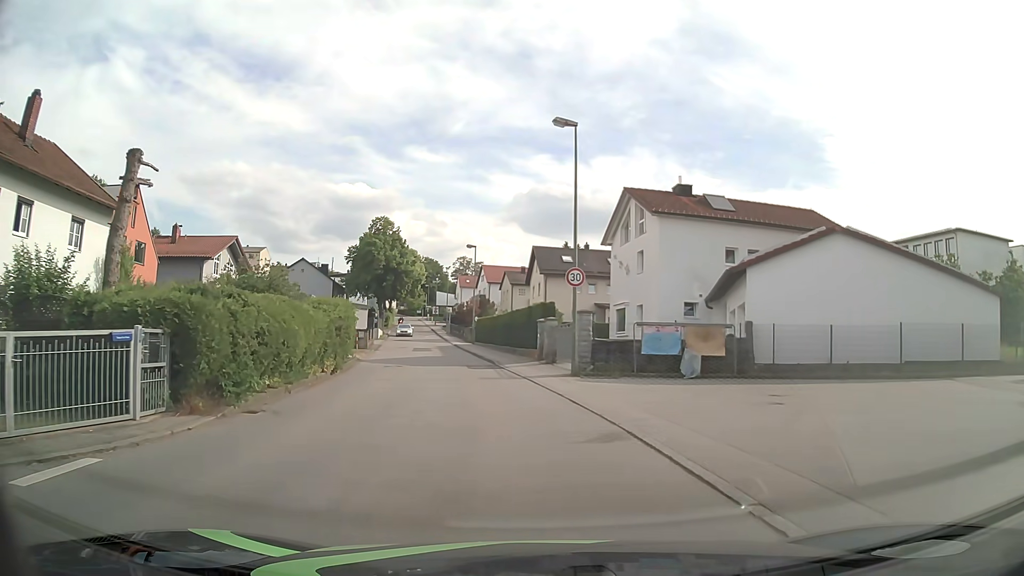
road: unclassified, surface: asphalt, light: Day
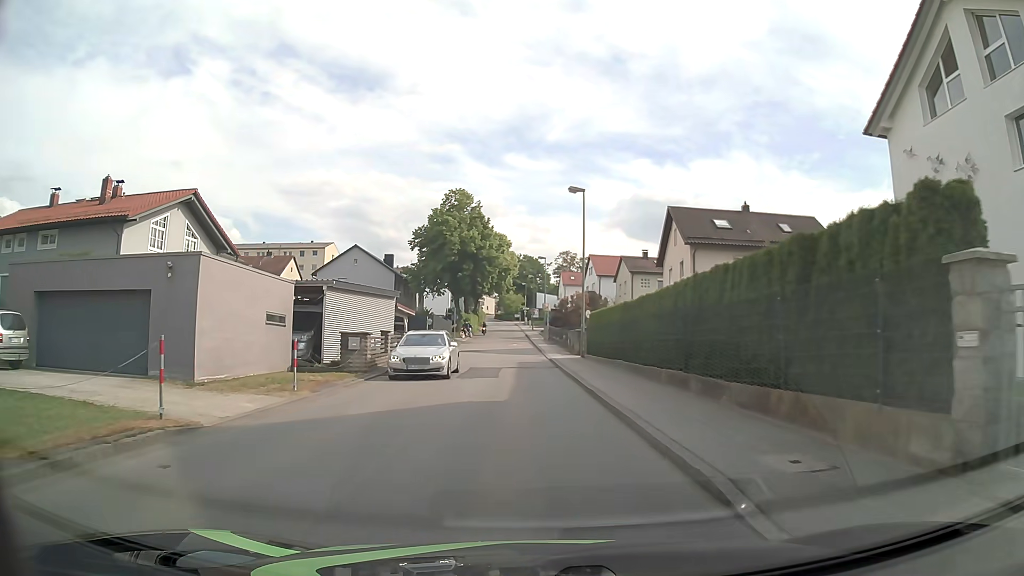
(-2.0, +23.6) m; -9°
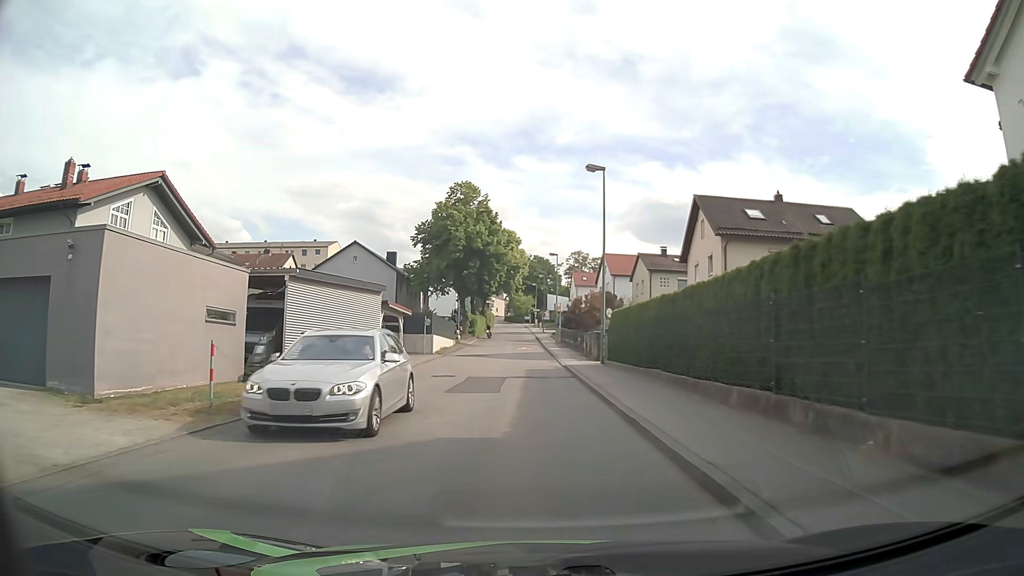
(0.0, +4.8) m; -1°
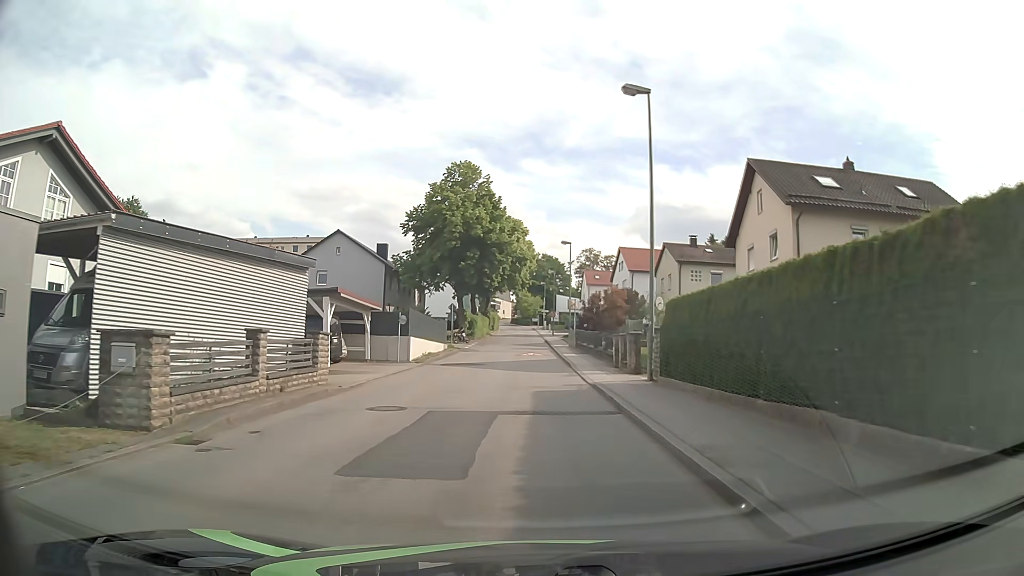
(0.0, +9.5) m; 0°
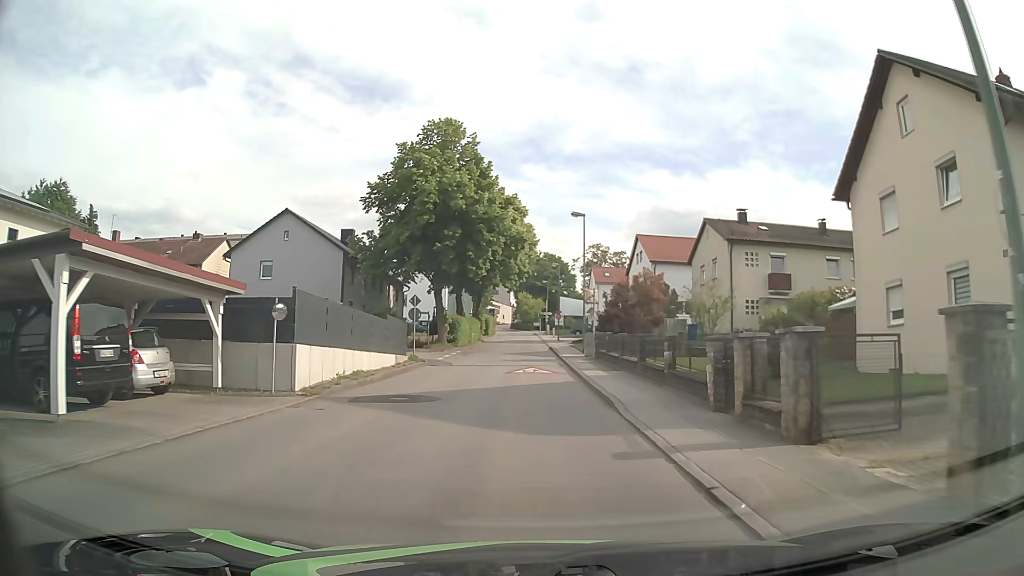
(-0.1, +14.3) m; -1°
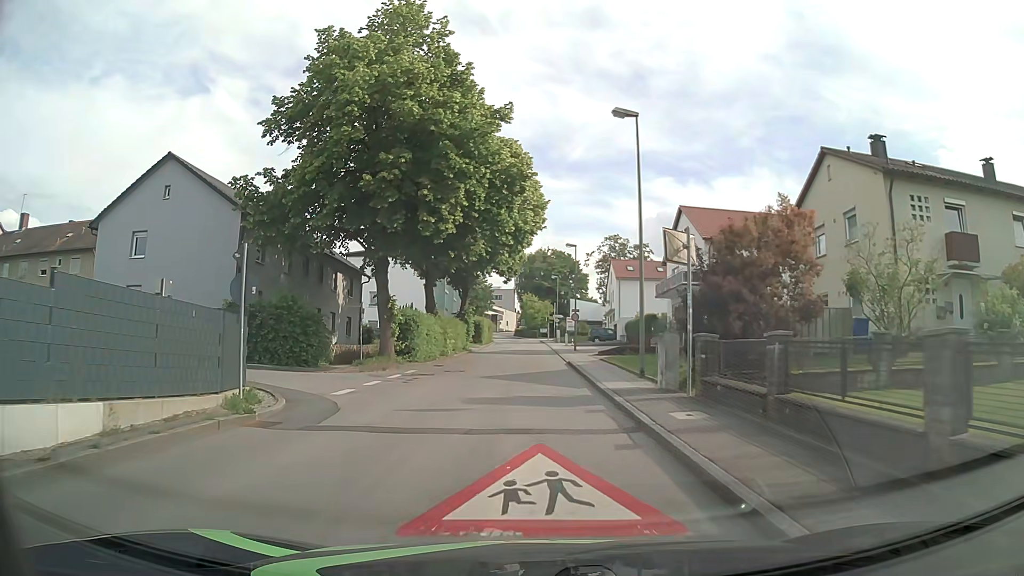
(-0.1, +18.9) m; 0°
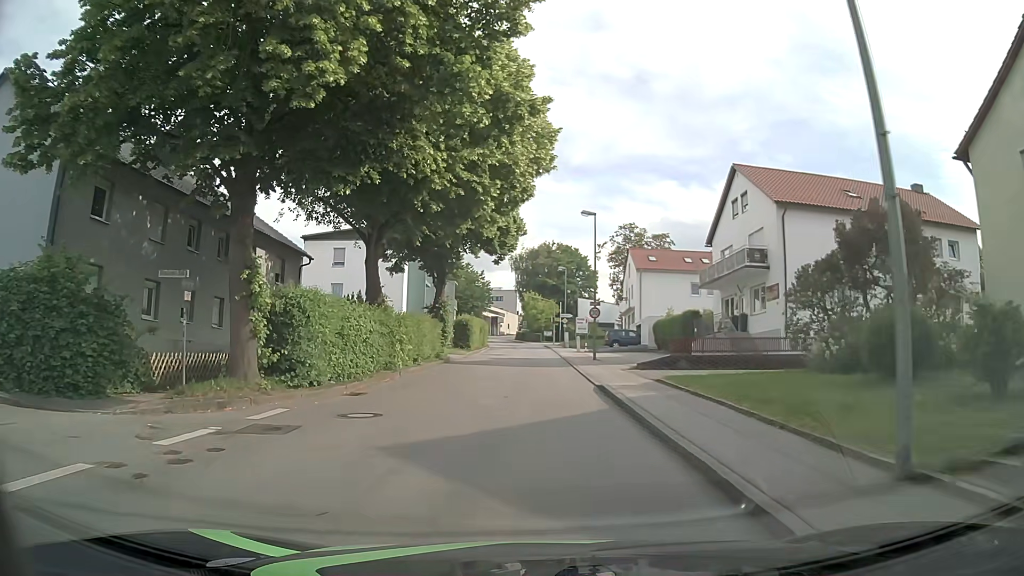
(-0.1, +14.1) m; 0°
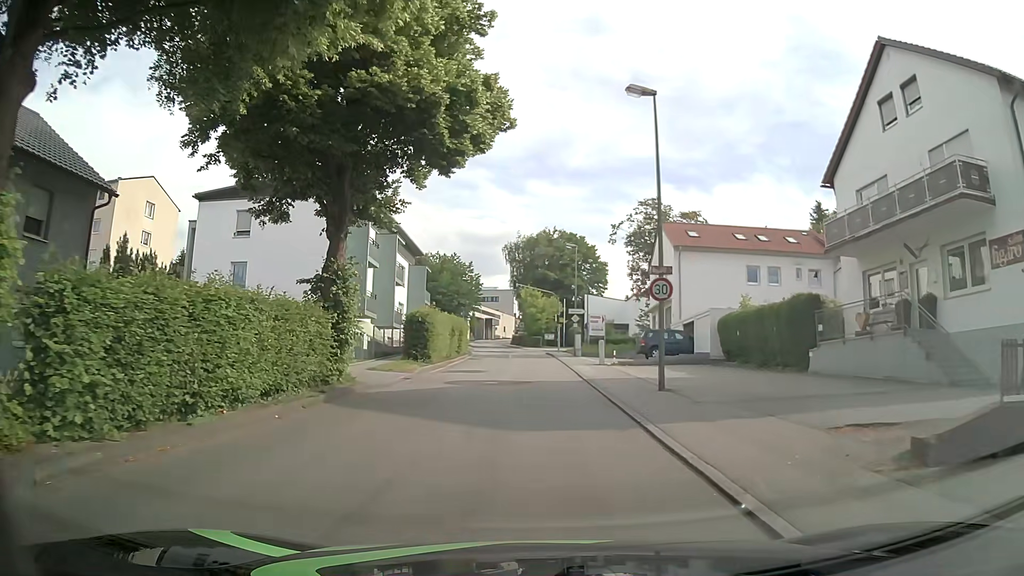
(0.0, +18.8) m; 0°
(0, +10) (0, +20) (0, +30) (0, +40) (0, +50) (-1, +60) (-2, +70) (-2, +80) (-3, +90) (-4, +100) m
